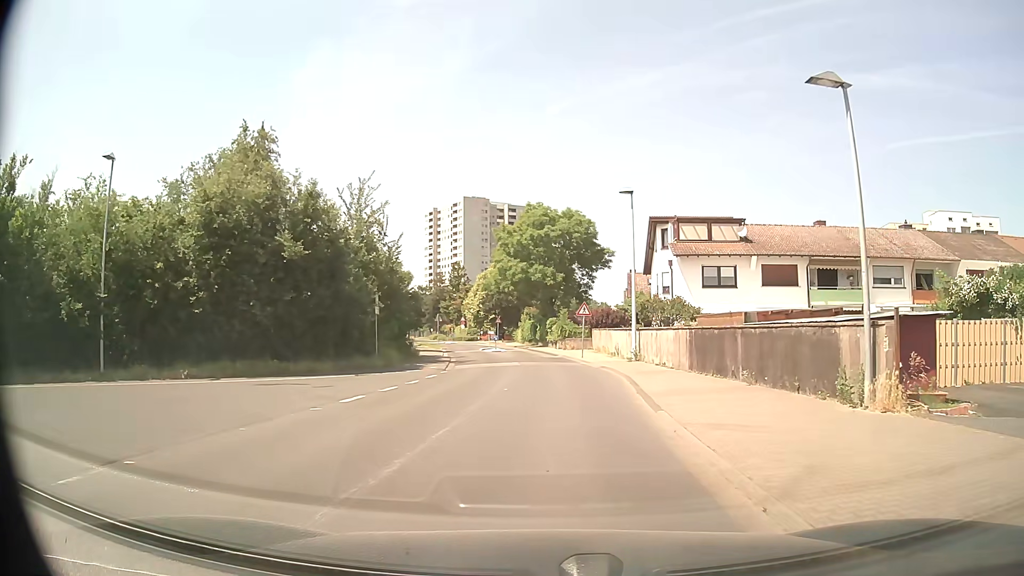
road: residential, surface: asphalt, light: Day
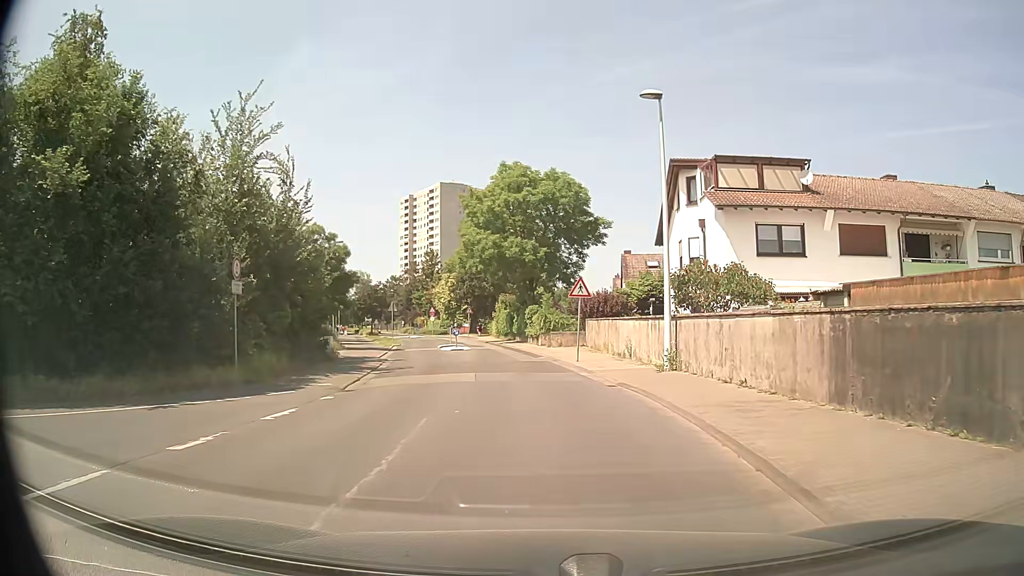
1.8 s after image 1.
(+0.1, +12.8) m; +1°
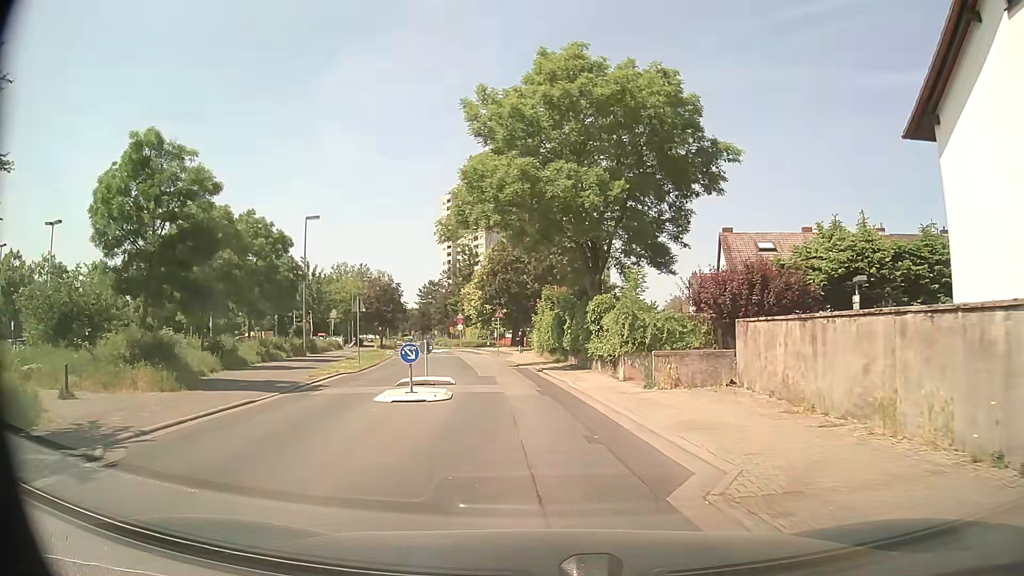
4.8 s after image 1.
(-0.7, +22.6) m; -4°
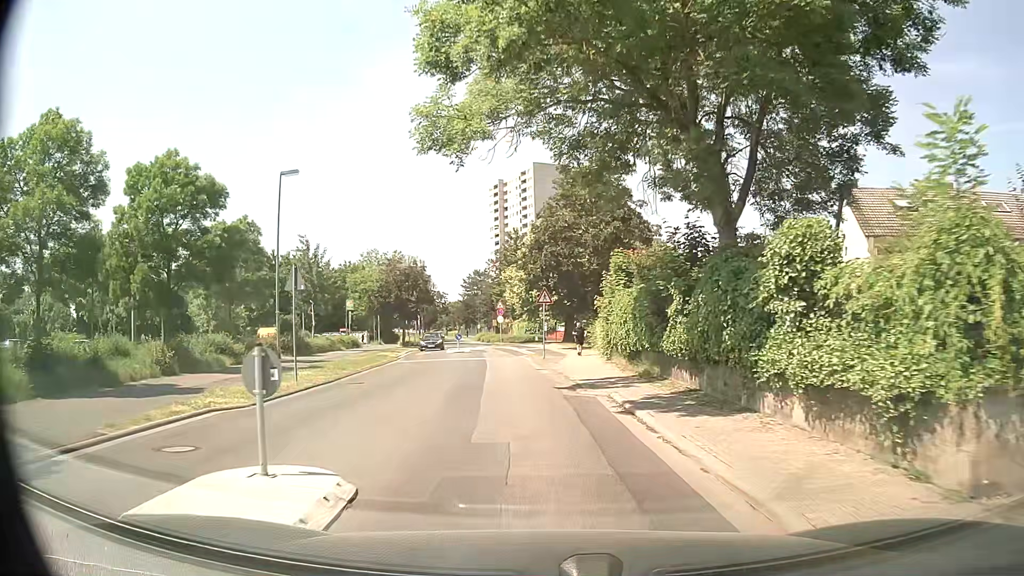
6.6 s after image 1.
(-0.7, +14.1) m; -5°
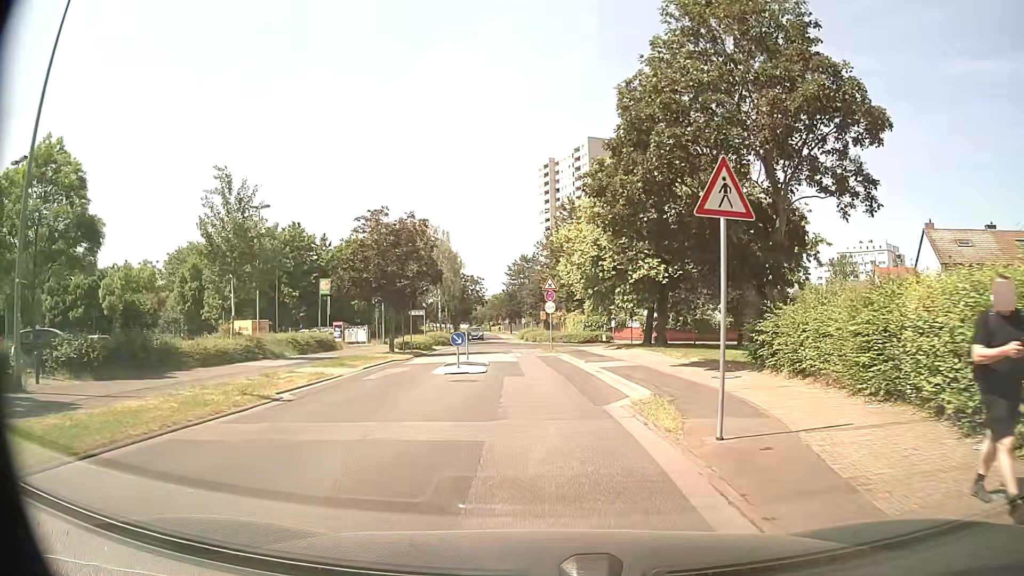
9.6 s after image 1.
(-1.4, +23.6) m; -4°
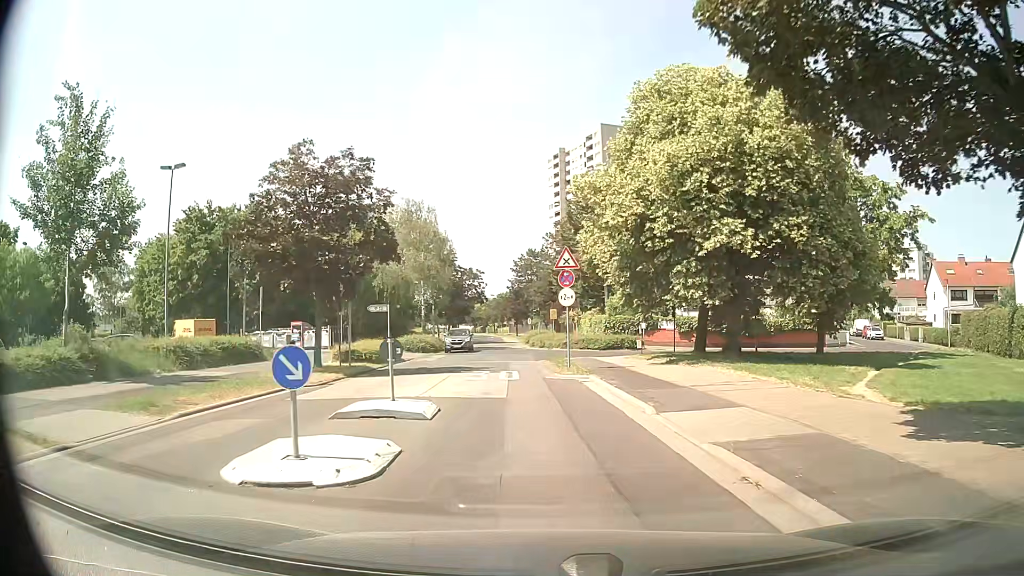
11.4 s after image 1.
(-0.3, +13.8) m; -2°
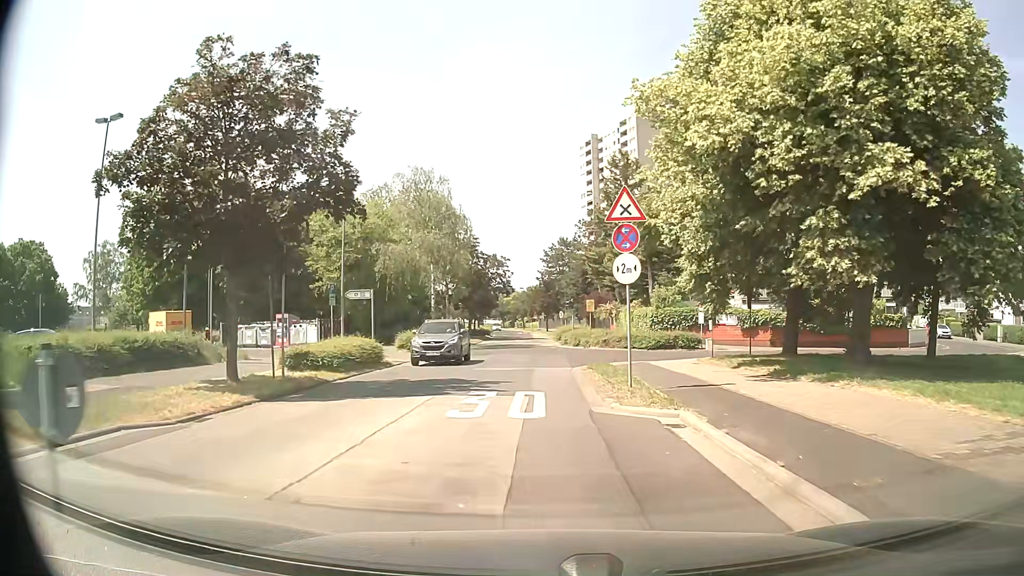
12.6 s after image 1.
(-0.2, +9.0) m; -4°
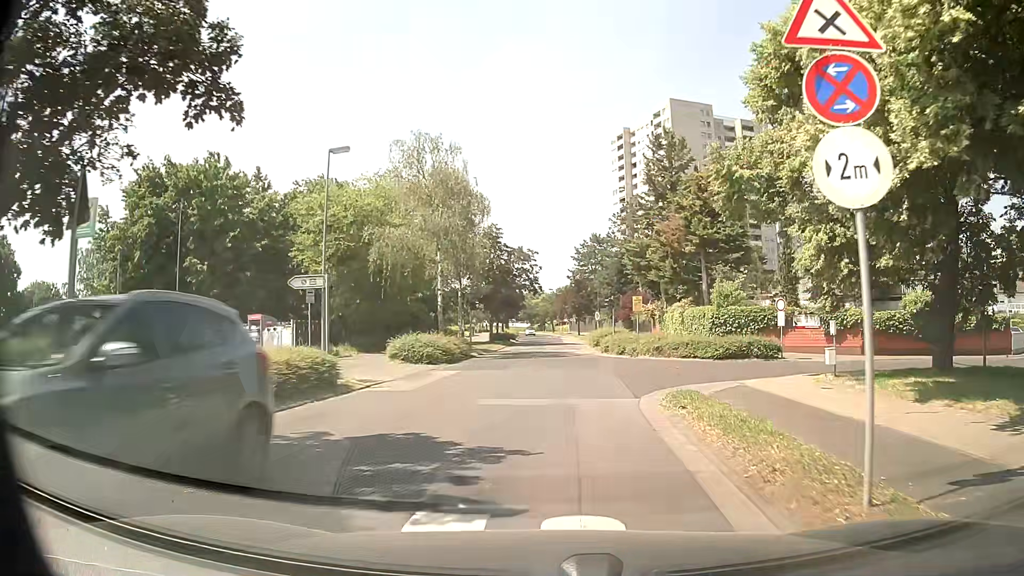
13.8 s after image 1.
(-0.1, +9.0) m; -1°
(0, +10) (+1, +20) (+1, +30) (+1, +40) (+1, +50) (+1, +60) (+1, +70) (+1, +80) (+1, +90) (+1, +100) m
